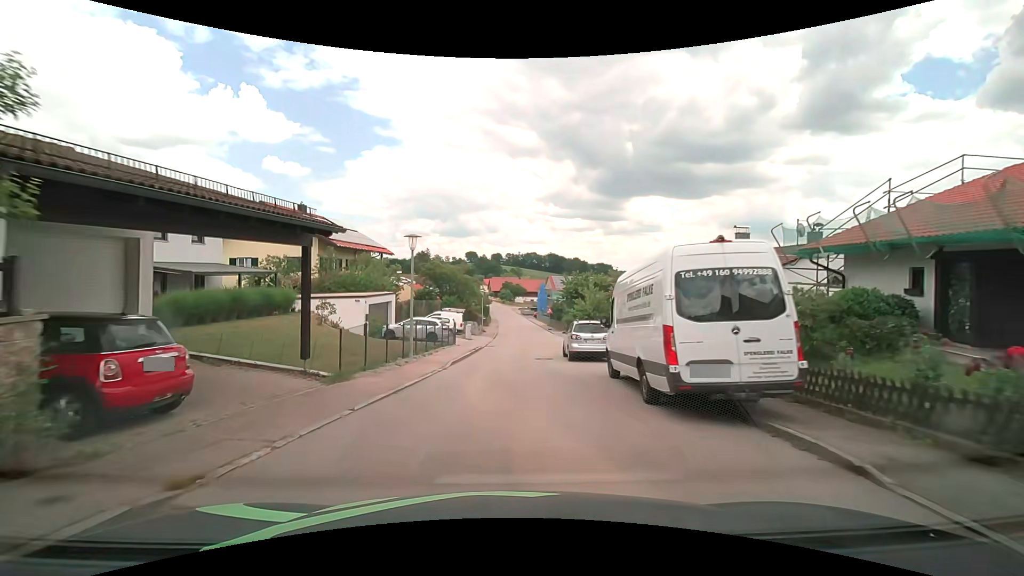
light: Day
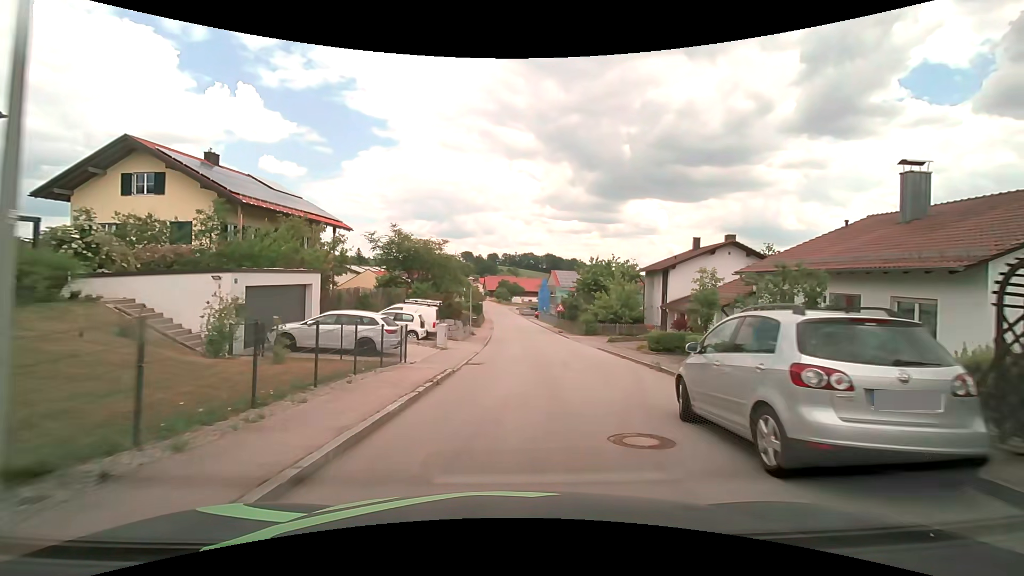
(-0.1, +14.7) m; +1°
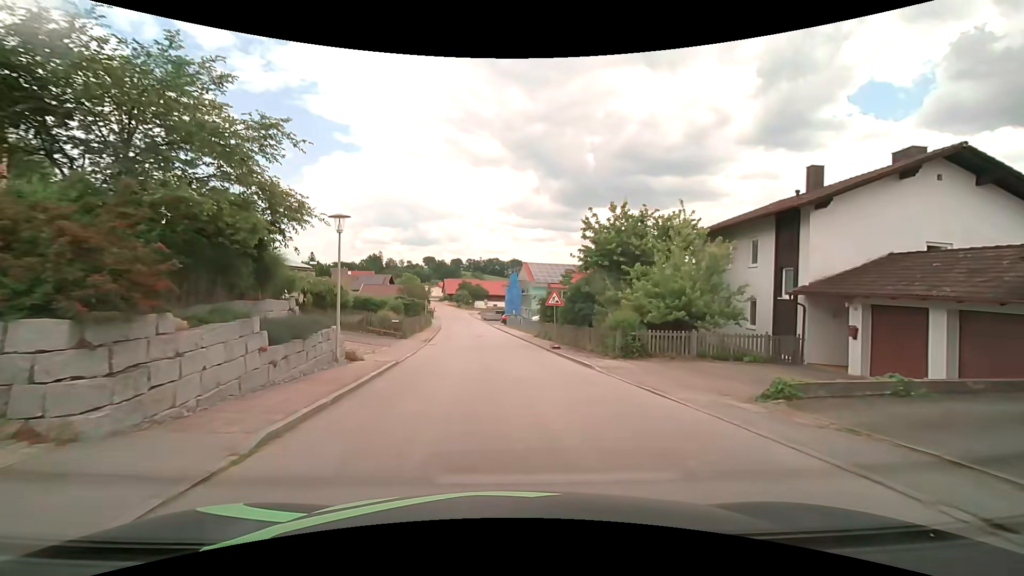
(+1.0, +23.5) m; +3°
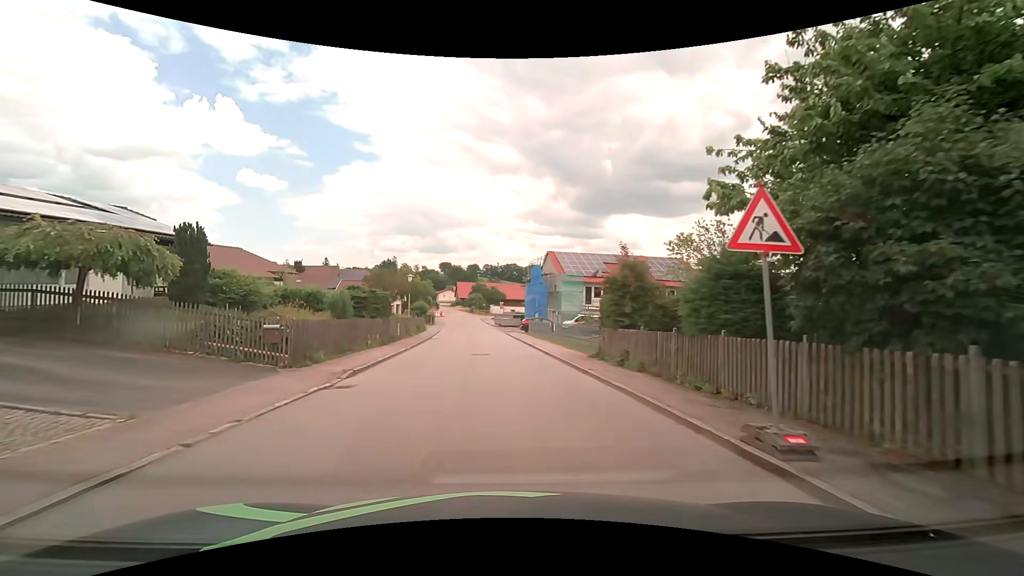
(-0.2, +18.0) m; -1°
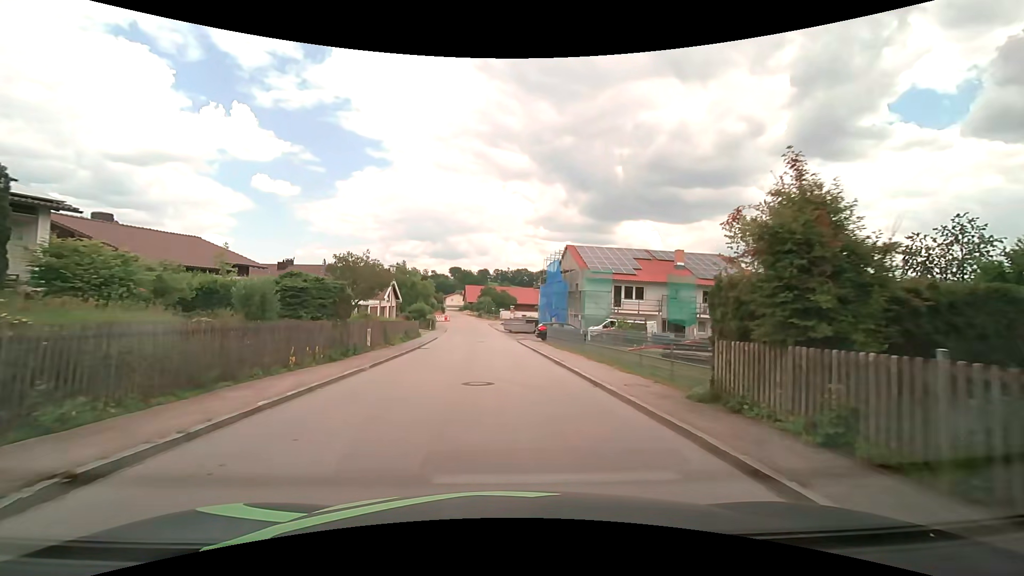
(-0.2, +8.9) m; -2°
